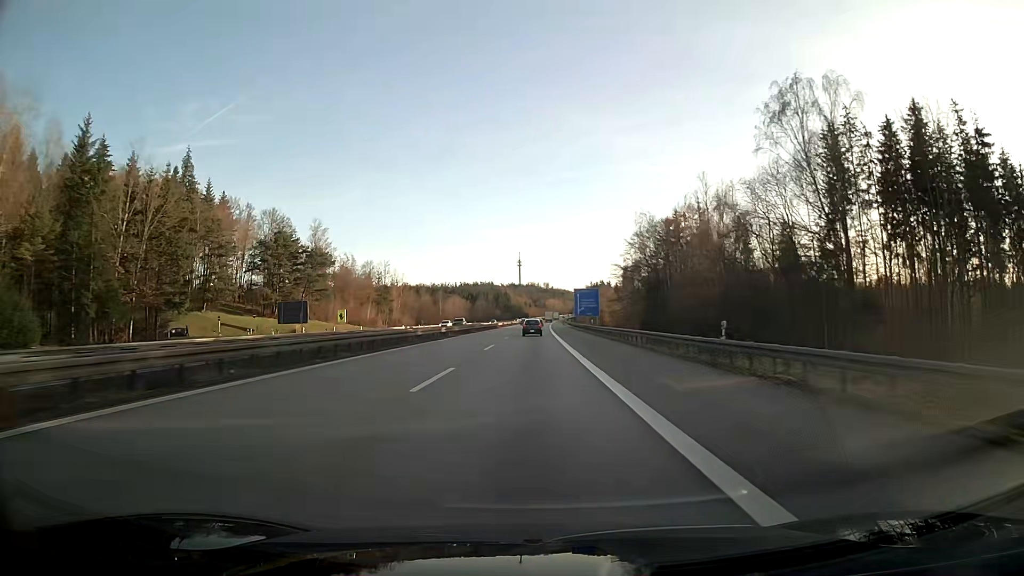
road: motorway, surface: asphalt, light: Day
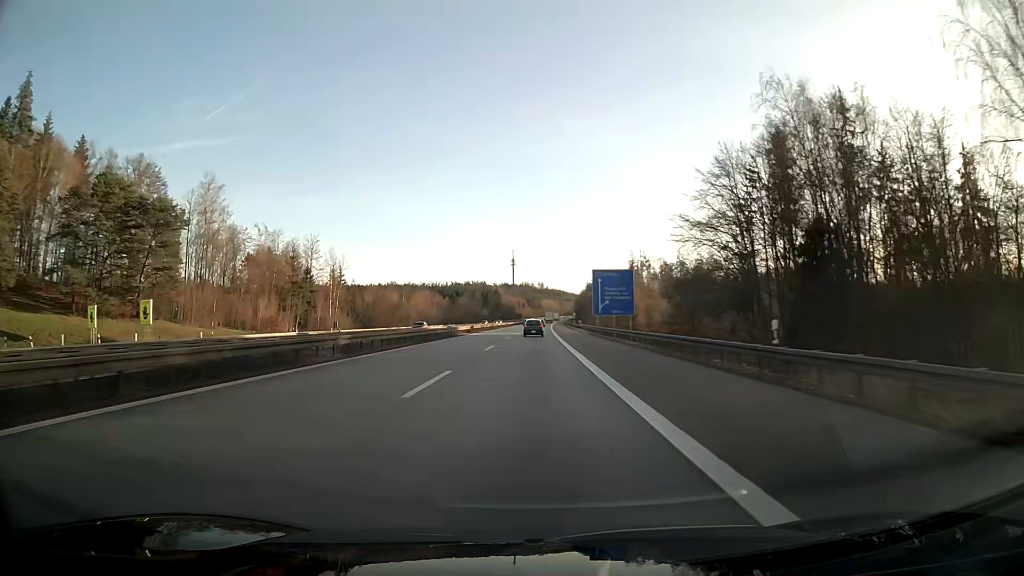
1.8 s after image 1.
(+0.2, +54.9) m; +1°
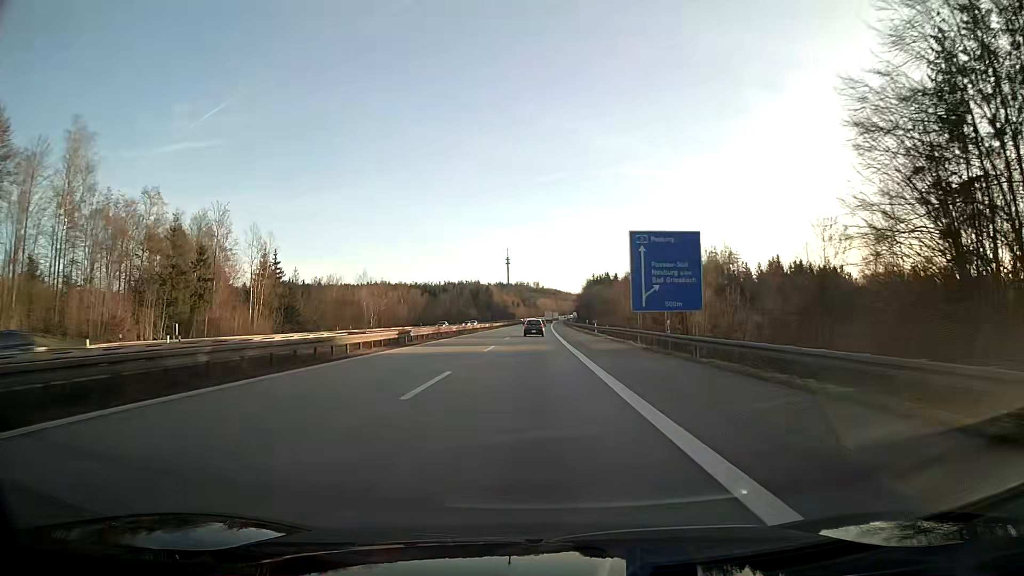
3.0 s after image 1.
(+0.1, +36.5) m; 0°
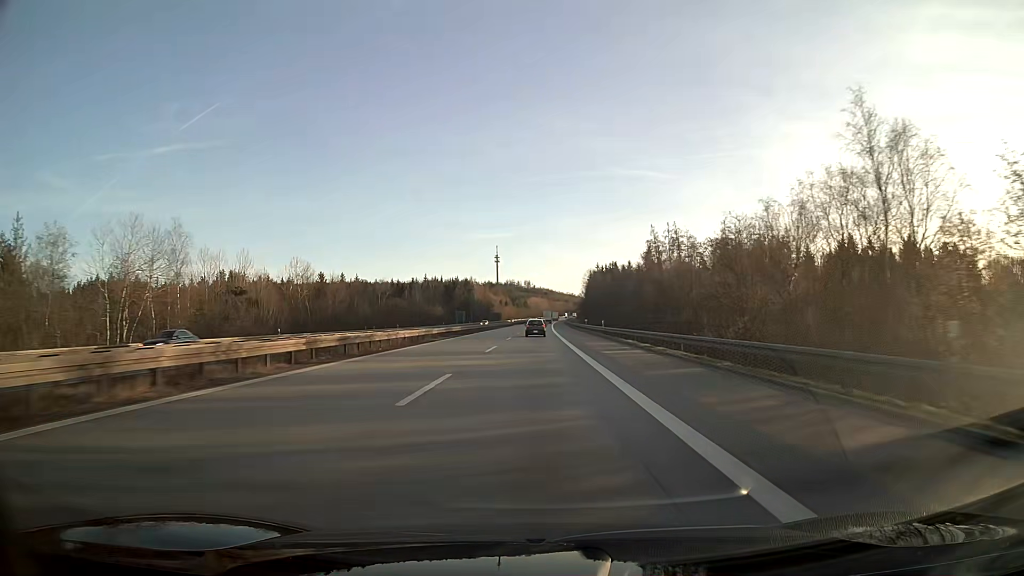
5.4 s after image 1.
(+0.4, +72.9) m; +1°
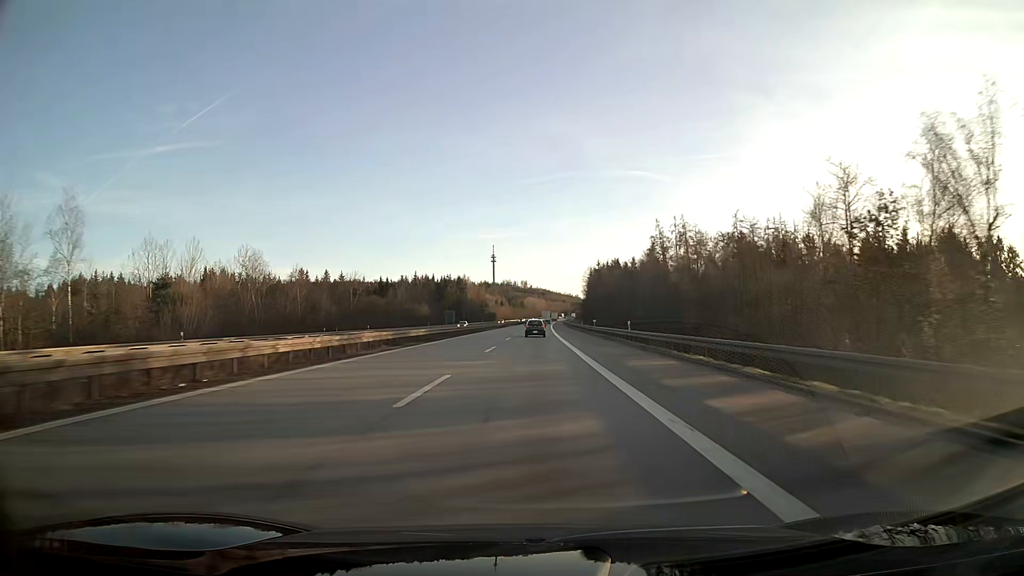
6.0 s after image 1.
(0.0, +18.3) m; 0°
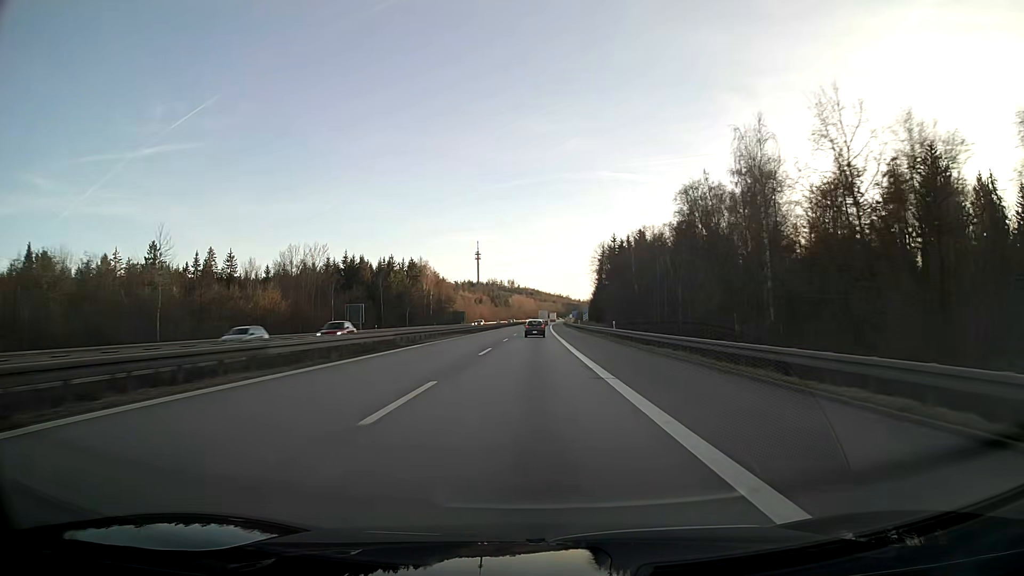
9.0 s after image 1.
(+0.8, +91.8) m; +1°
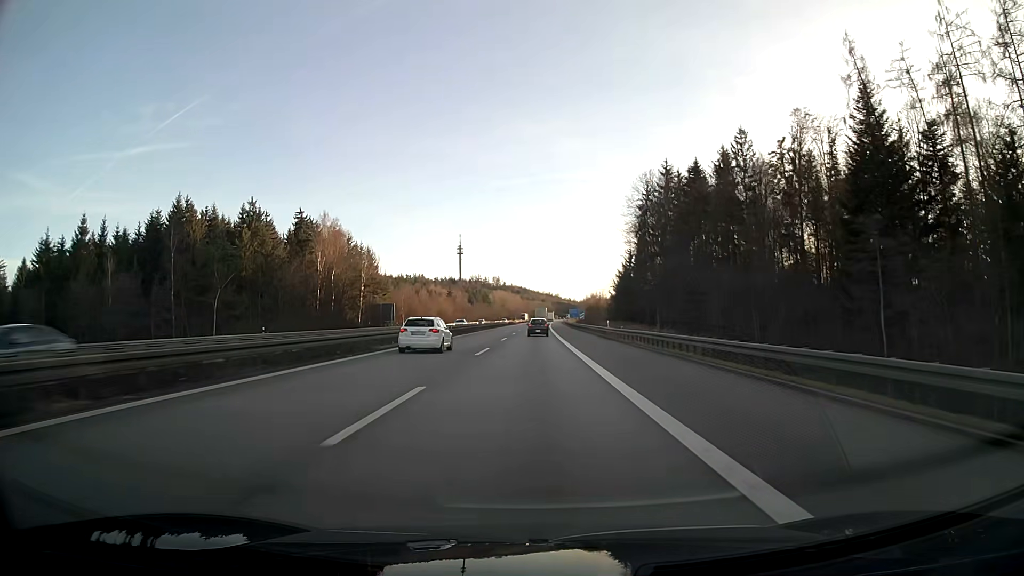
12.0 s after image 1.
(+0.8, +92.1) m; +1°
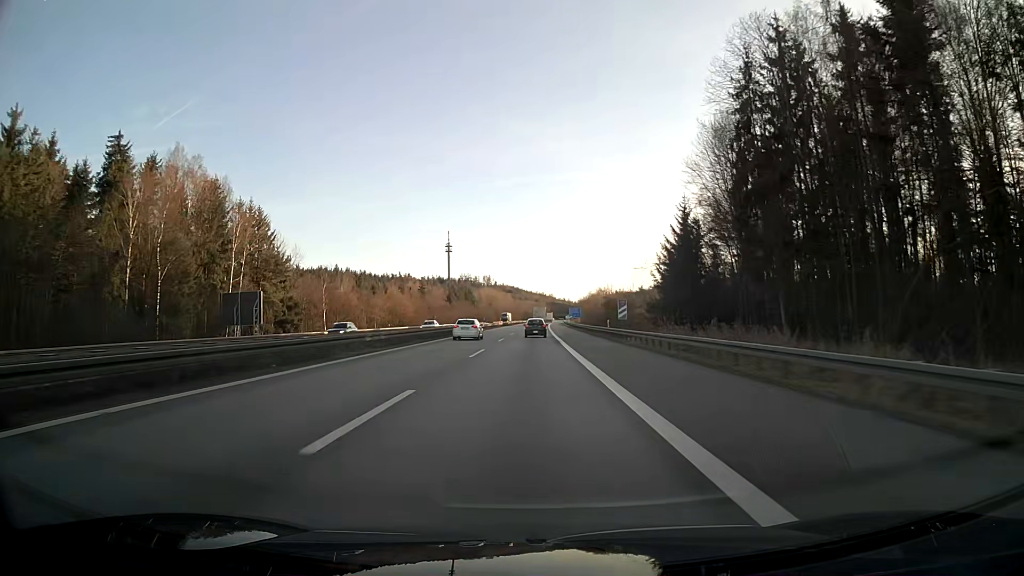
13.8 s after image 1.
(+0.3, +54.7) m; +1°
